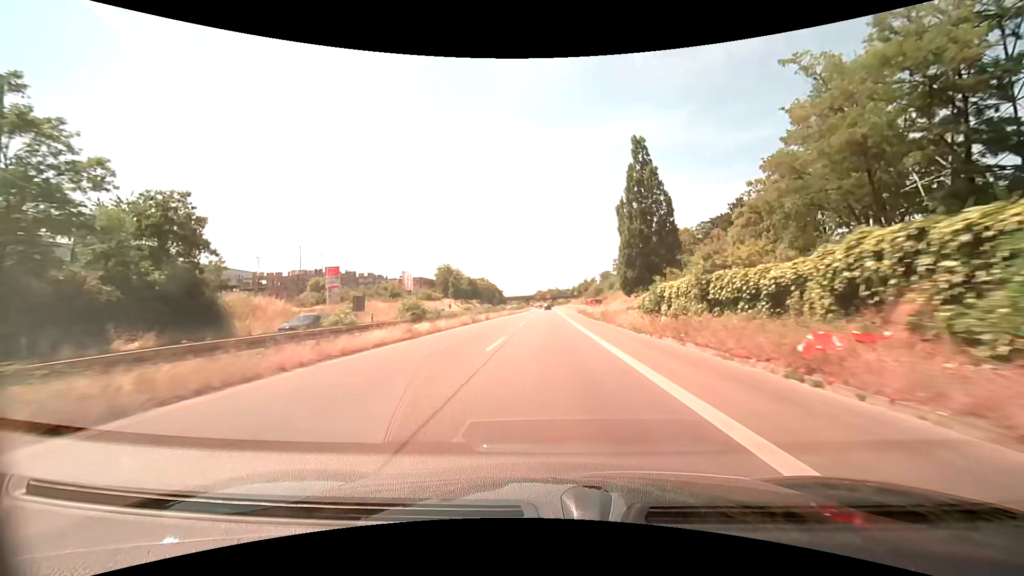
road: trunk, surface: asphalt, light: Day
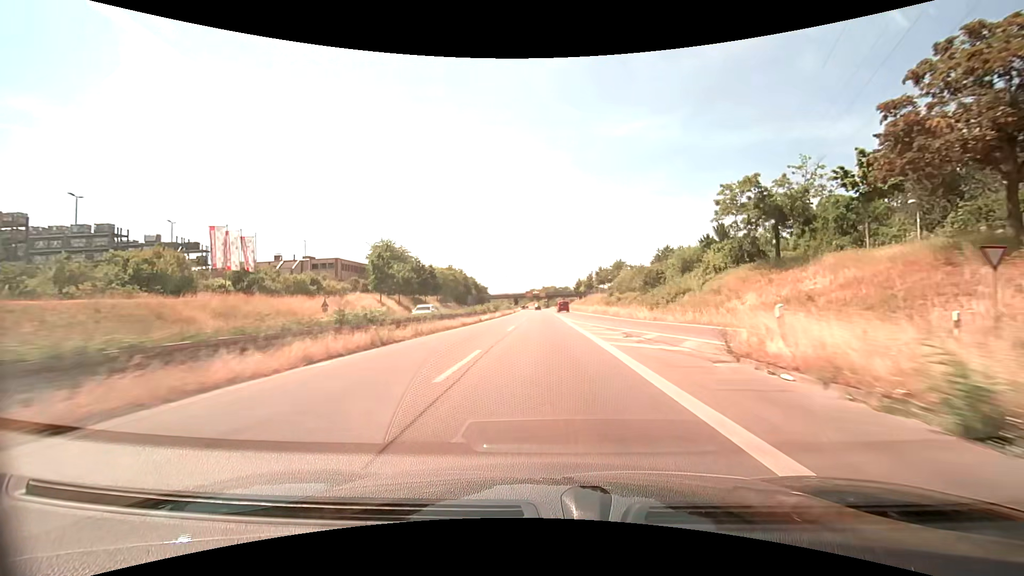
(-0.2, +60.3) m; 0°
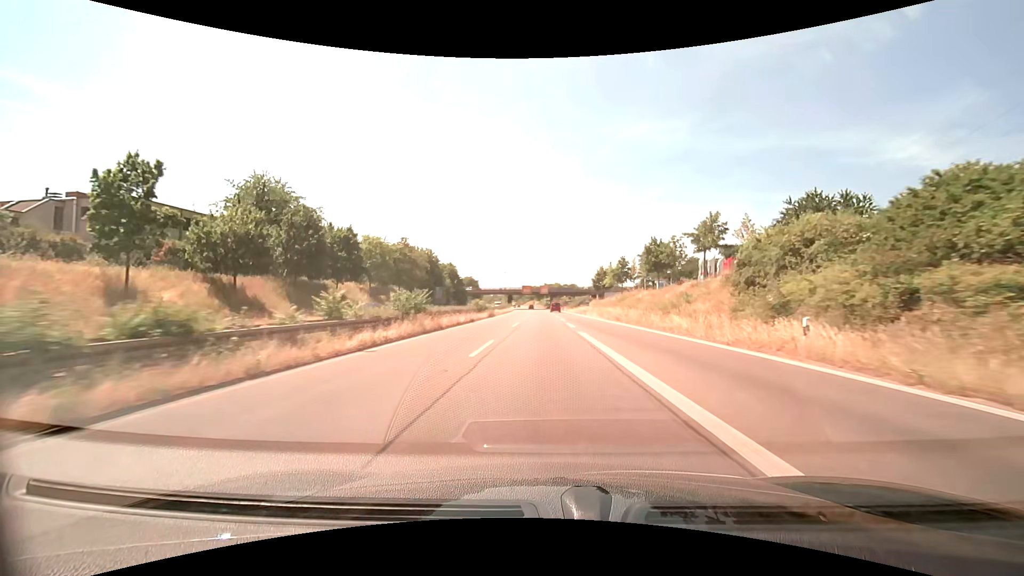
(-0.2, +49.5) m; 0°
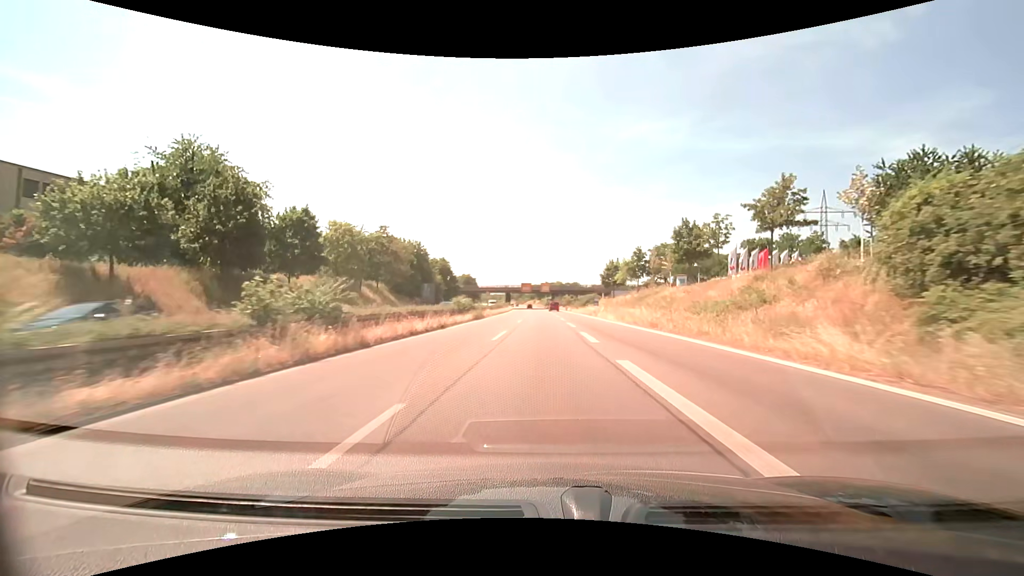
(0.0, +12.4) m; 0°
(0, +10) (0, +20) (0, +30) (0, +40) (0, +50) (0, +60) (0, +70) (-1, +80) (-1, +90) (-1, +100) m
